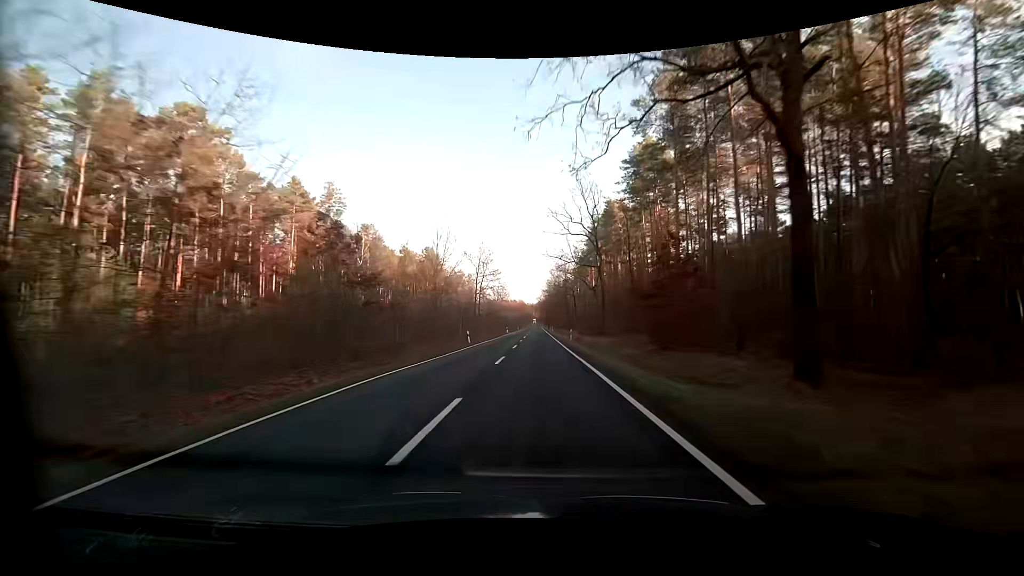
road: primary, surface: asphalt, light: Day
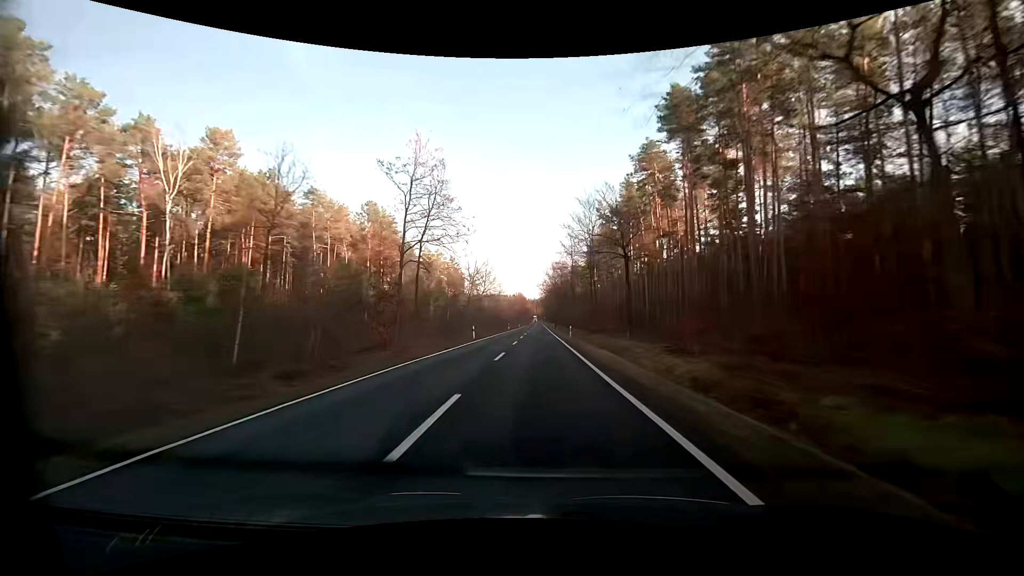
(-0.2, +48.1) m; -1°
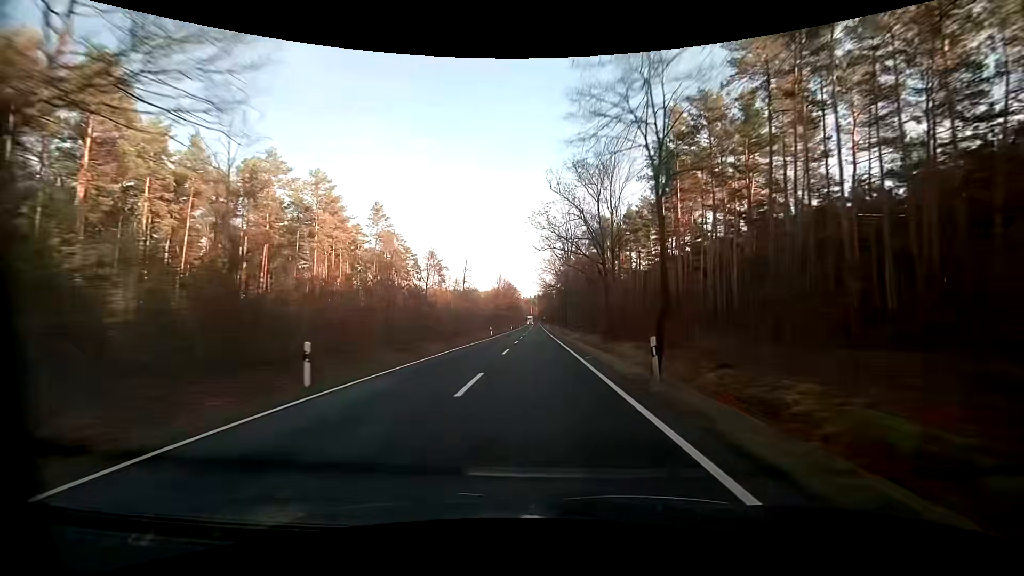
(+0.7, +80.1) m; 0°
(0, +10) (0, +20) (0, +30) (0, +40) (0, +50) (0, +60) (0, +70) (0, +80) (0, +90) (+1, +100) m
